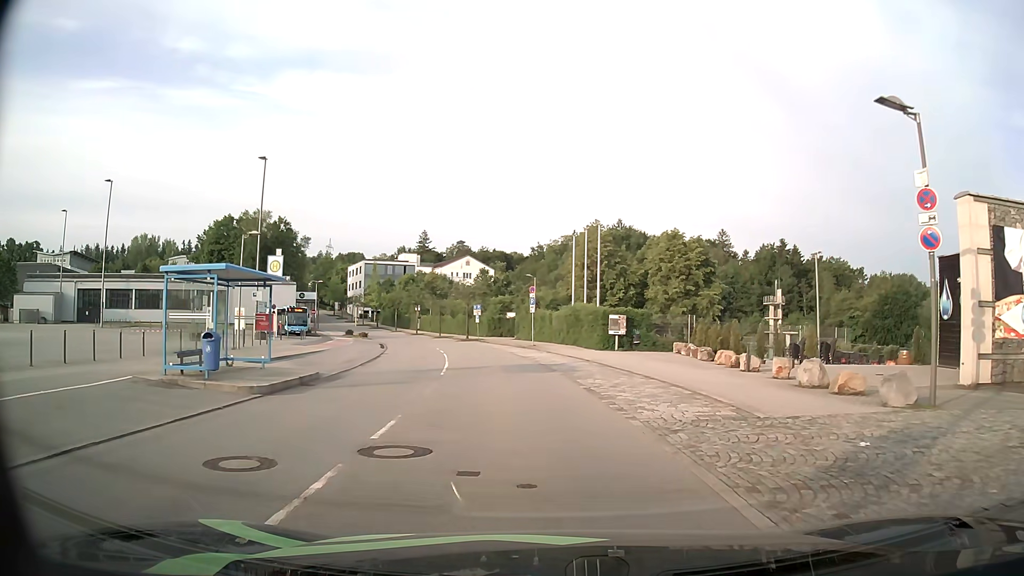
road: residential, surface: asphalt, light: Day
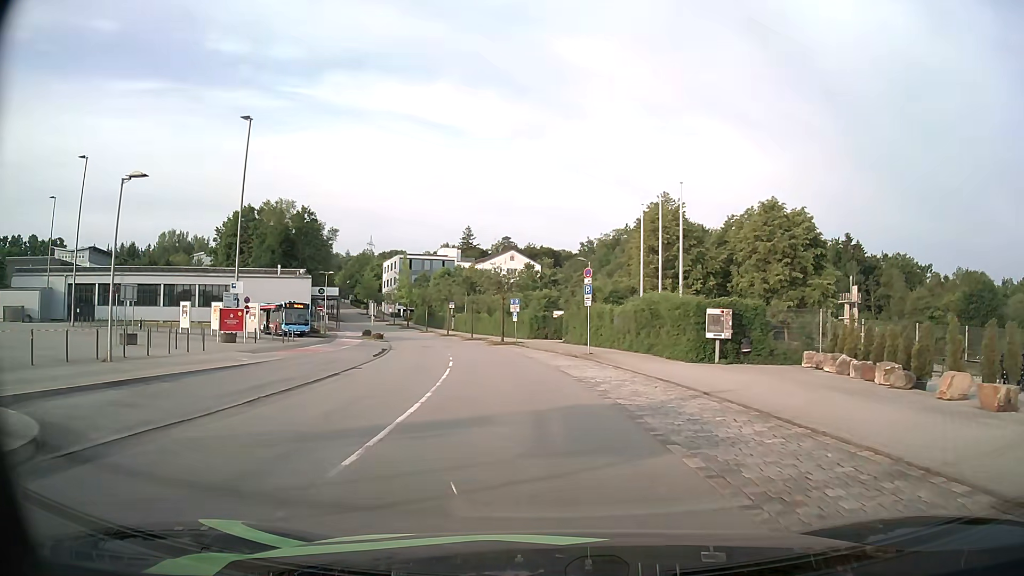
(-0.4, +13.1) m; -4°
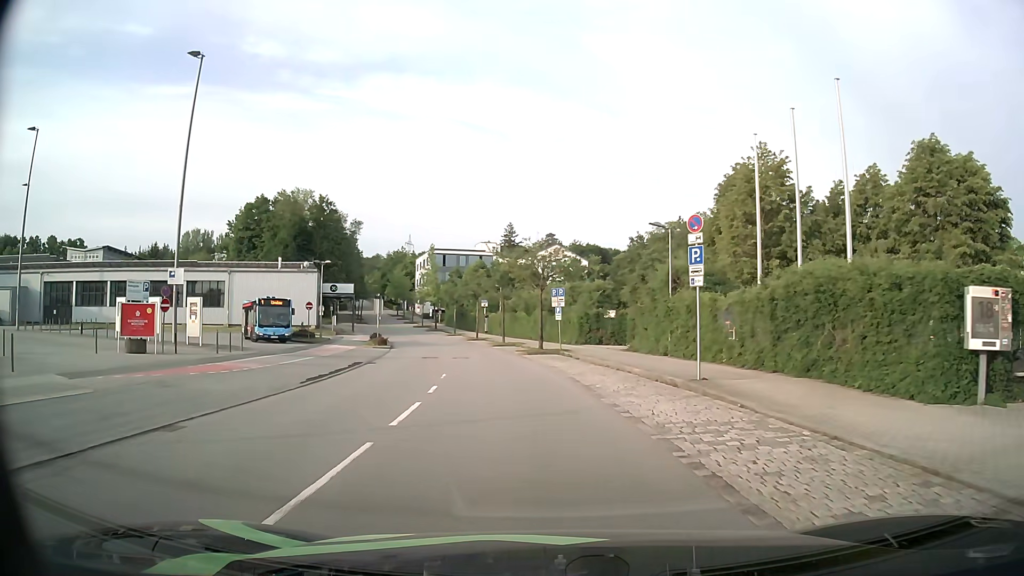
(-0.4, +14.1) m; -4°
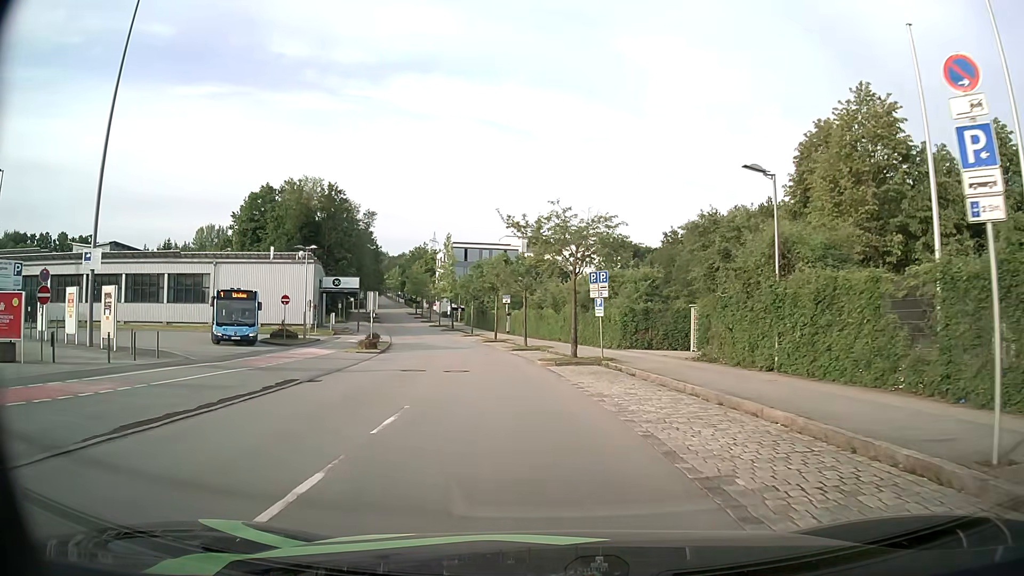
(-0.2, +9.9) m; -2°
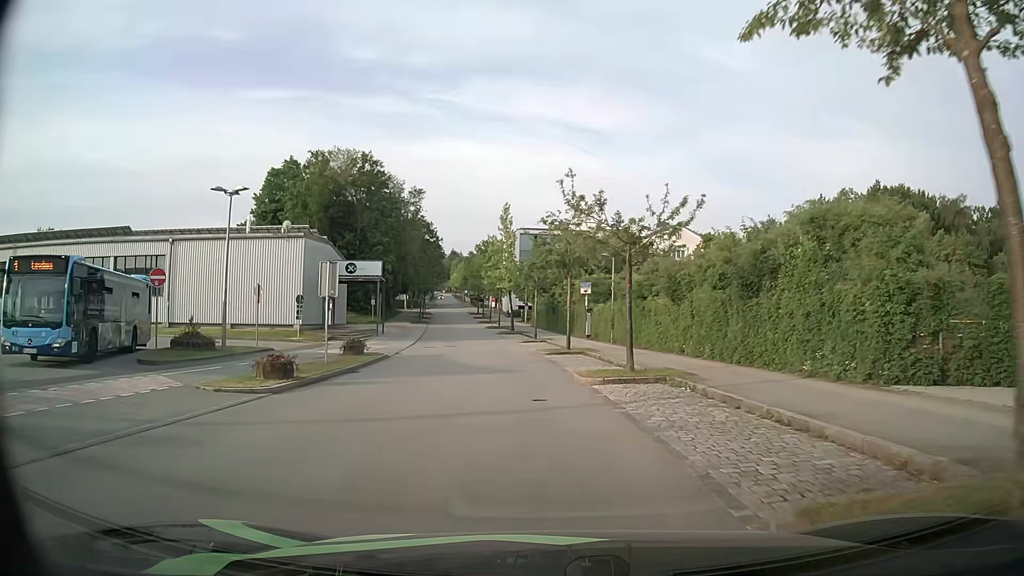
(-1.2, +20.9) m; -7°
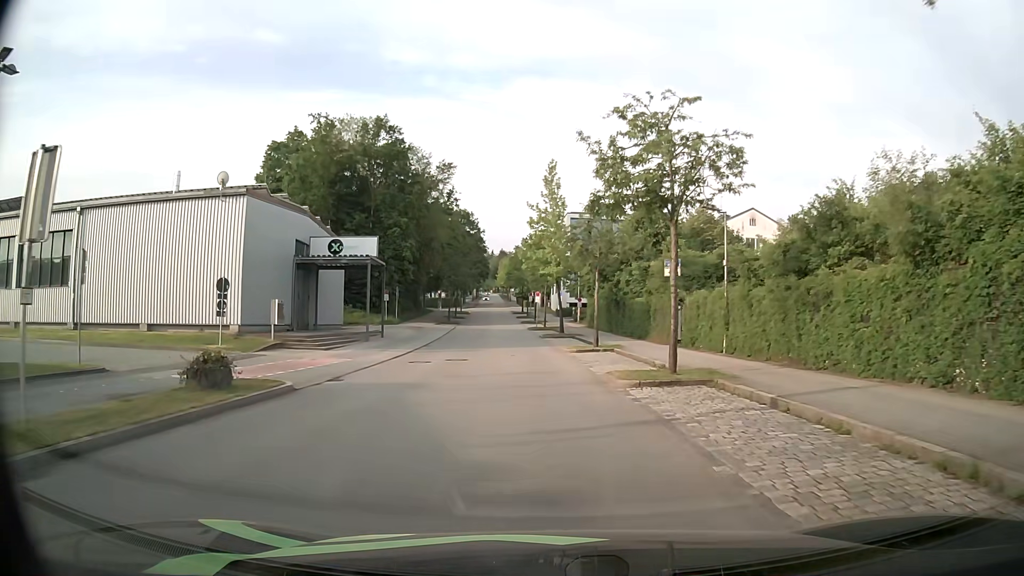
(-0.5, +16.0) m; -4°
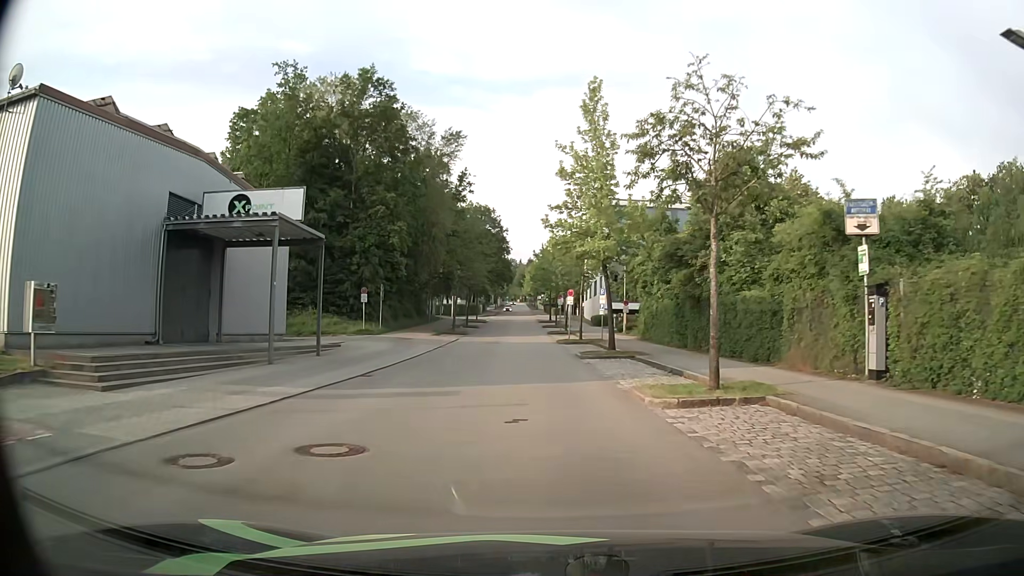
(-0.6, +16.7) m; -3°
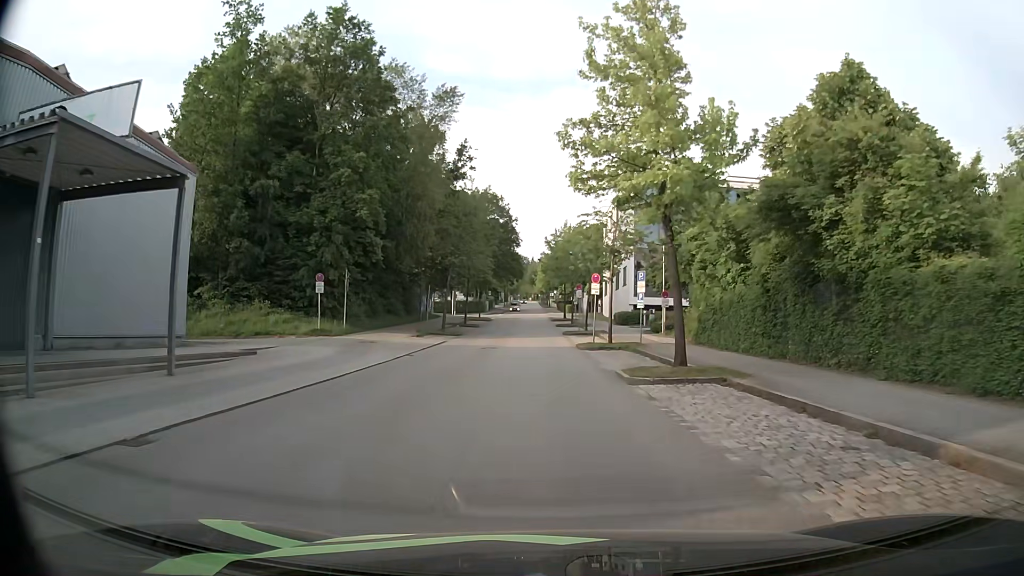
(-0.1, +11.6) m; 0°
(0, +10) (0, +20) (-1, +30) (-1, +40) (-1, +50) (-2, +60) (-2, +70) (-2, +80) (-3, +90) (-3, +100) m
